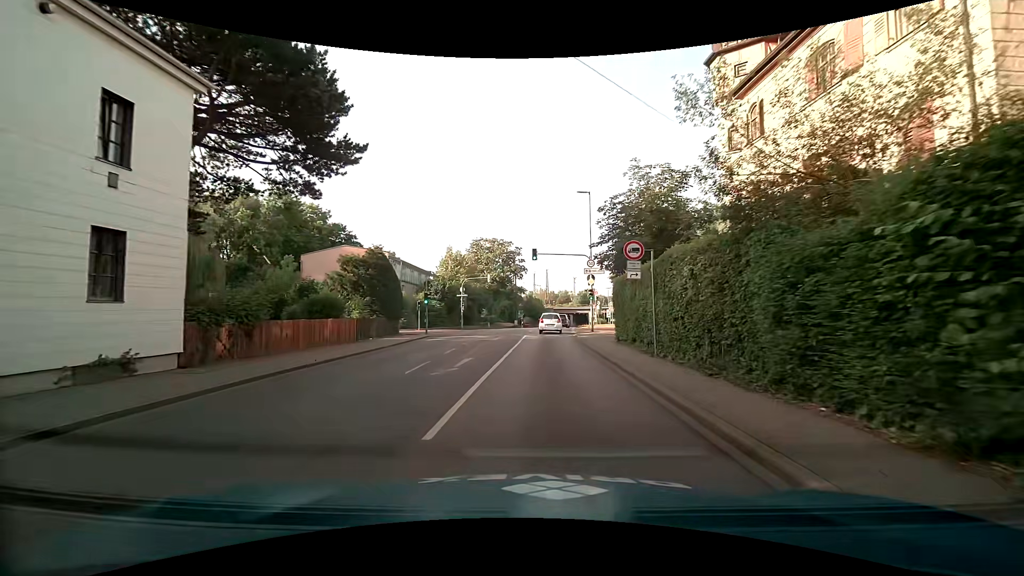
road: secondary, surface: asphalt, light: Day
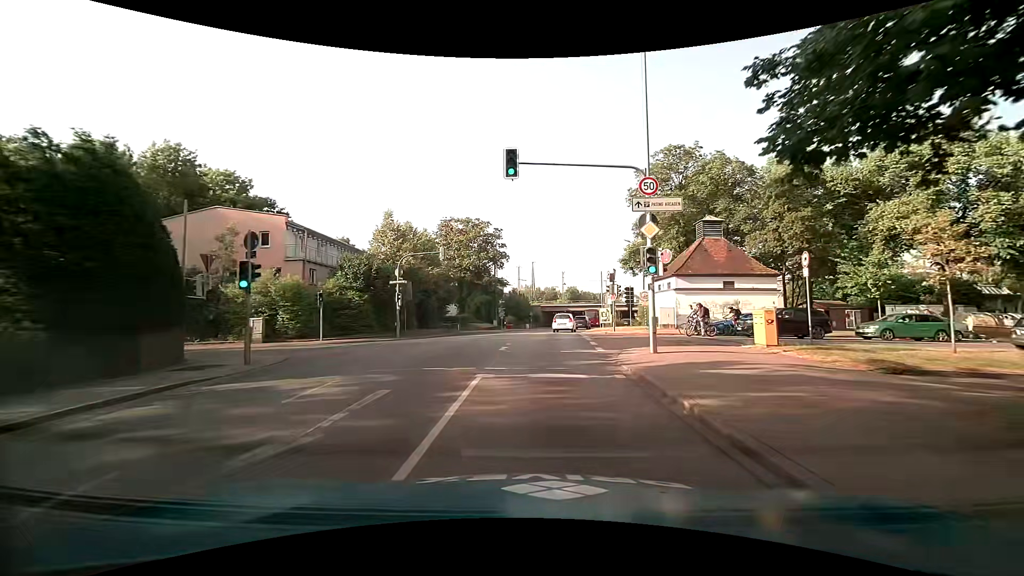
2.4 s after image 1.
(+0.4, +22.2) m; +2°
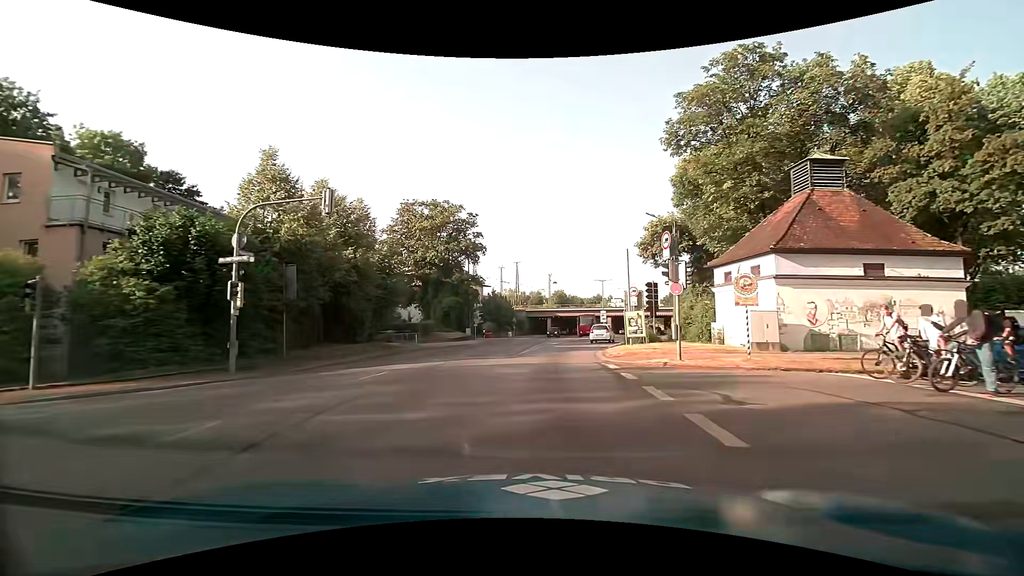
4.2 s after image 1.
(+0.3, +17.7) m; +2°
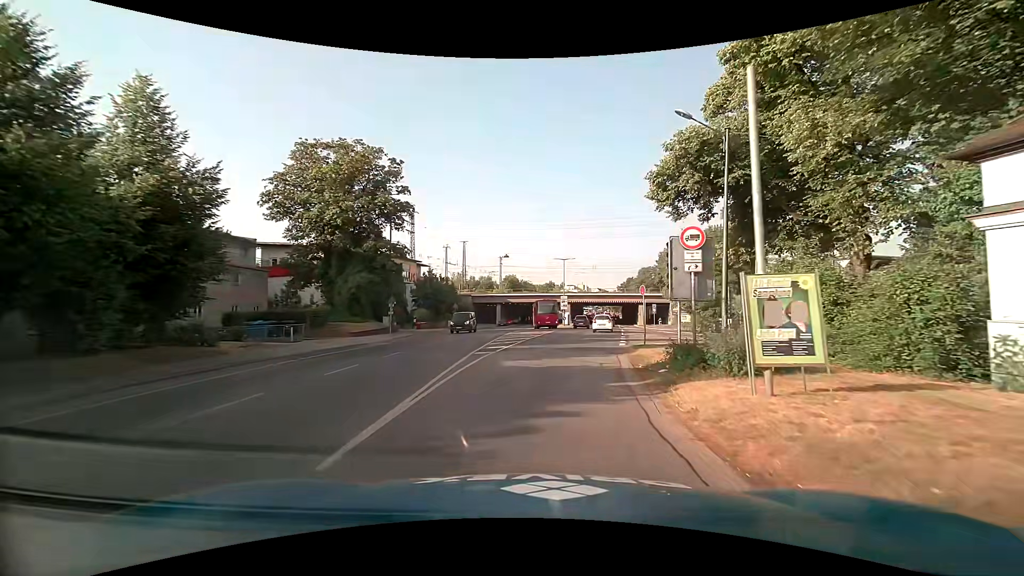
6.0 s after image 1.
(+0.7, +18.1) m; +6°
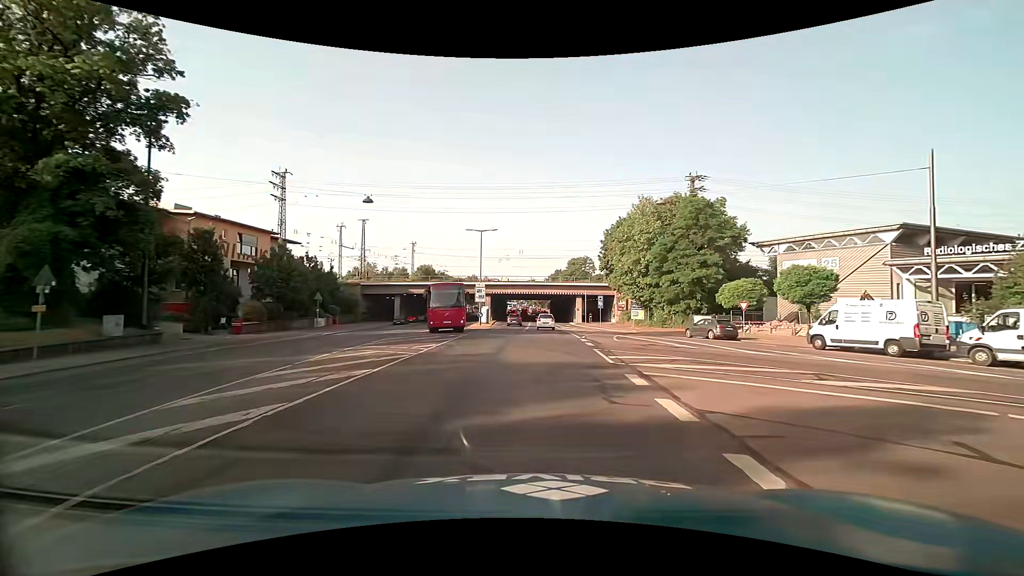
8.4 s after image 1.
(+2.0, +23.3) m; +8°
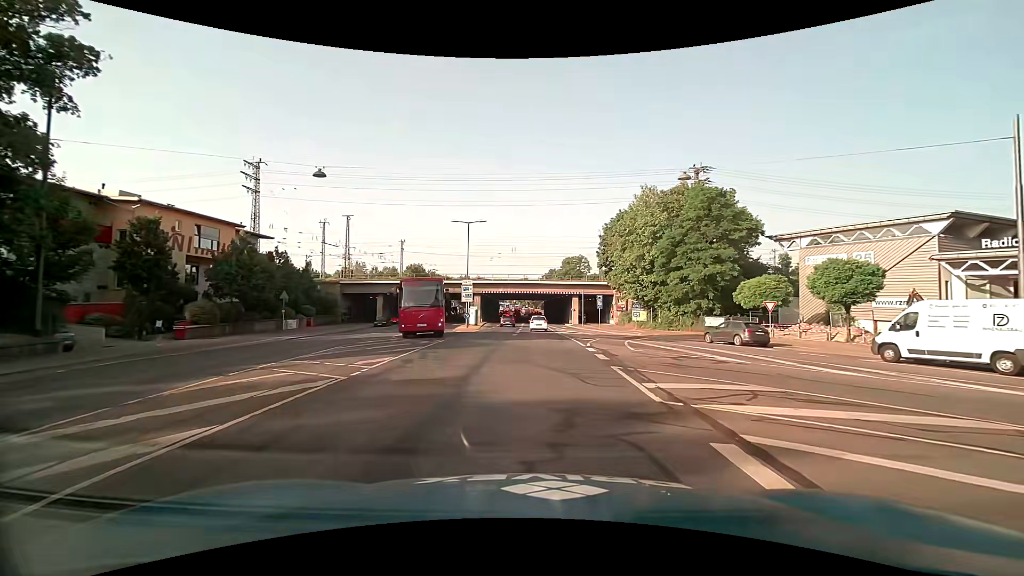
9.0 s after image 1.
(+0.1, +5.5) m; +2°
